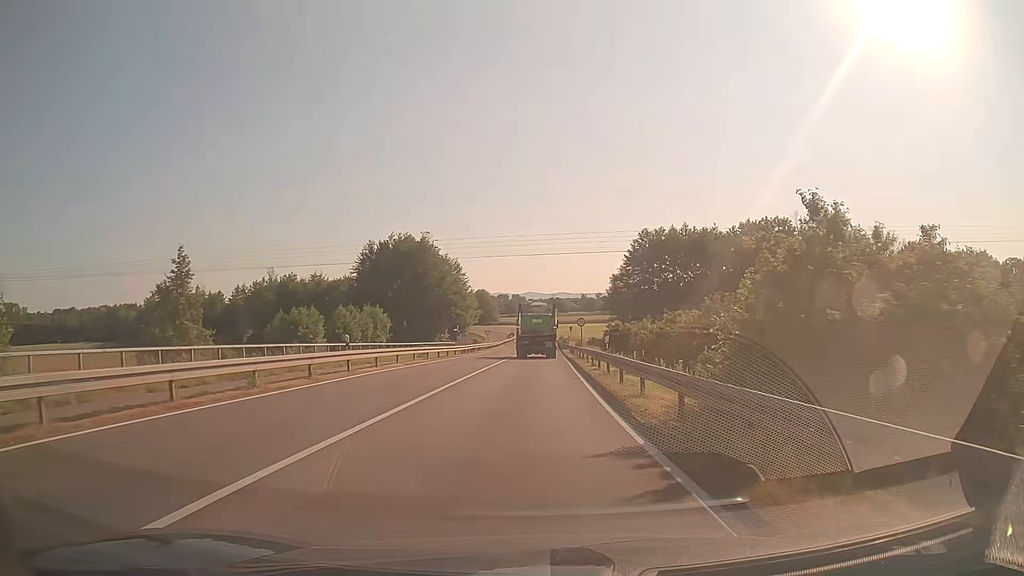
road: secondary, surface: asphalt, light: Day
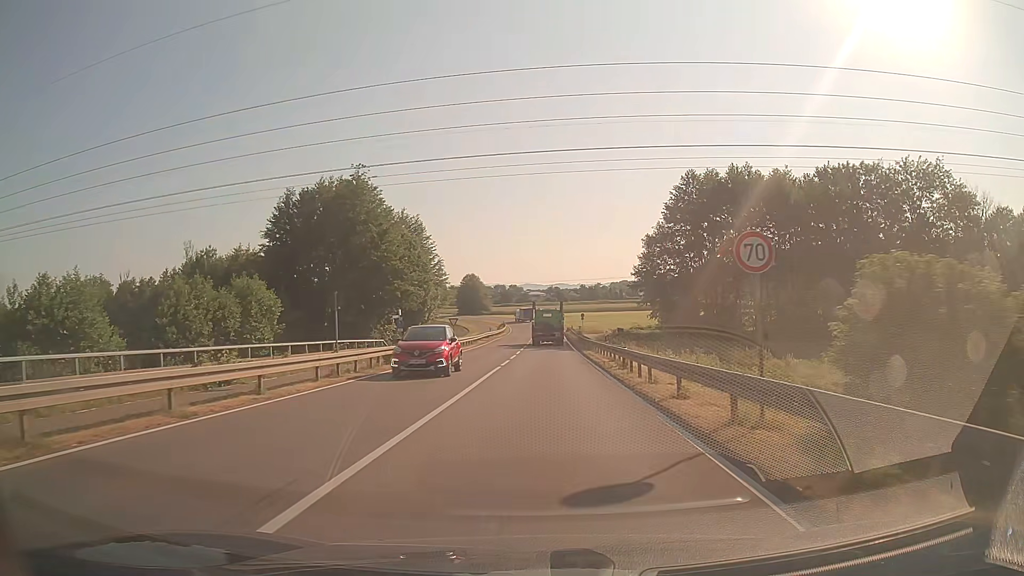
(+0.1, +37.6) m; 0°
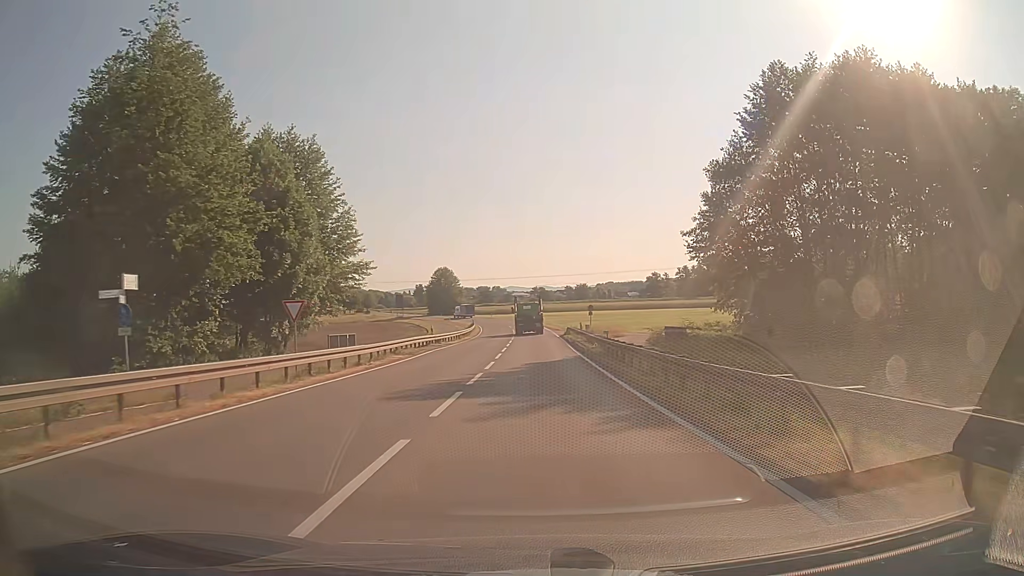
(+0.4, +35.6) m; +1°
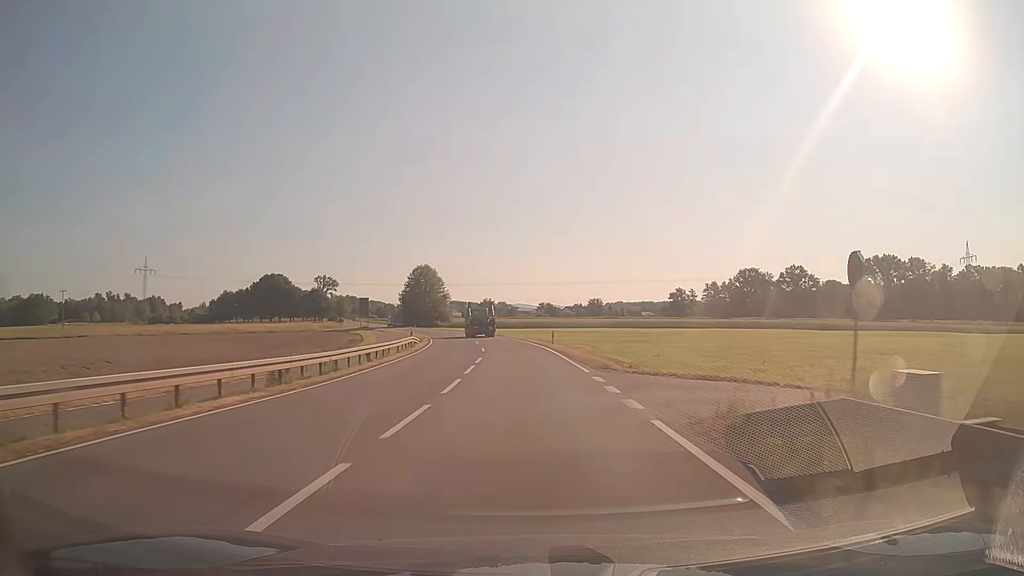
(+0.2, +49.7) m; -1°
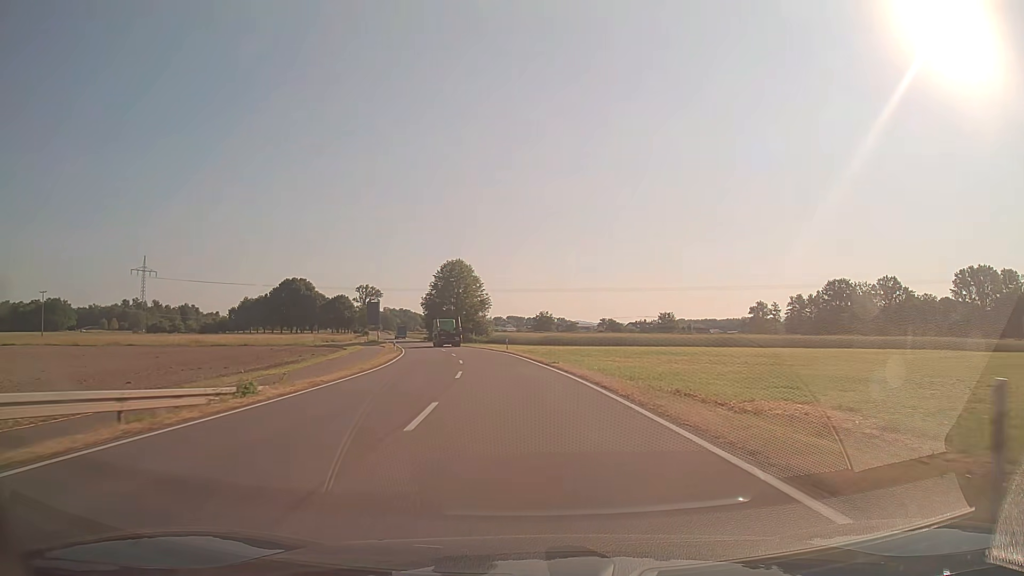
(-1.5, +41.5) m; -5°
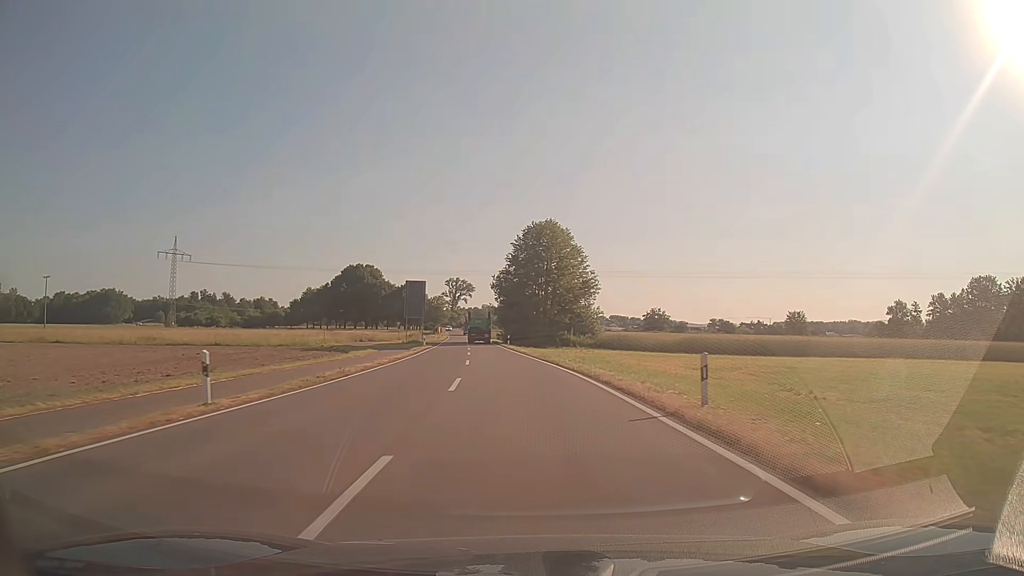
(-3.4, +42.4) m; -9°
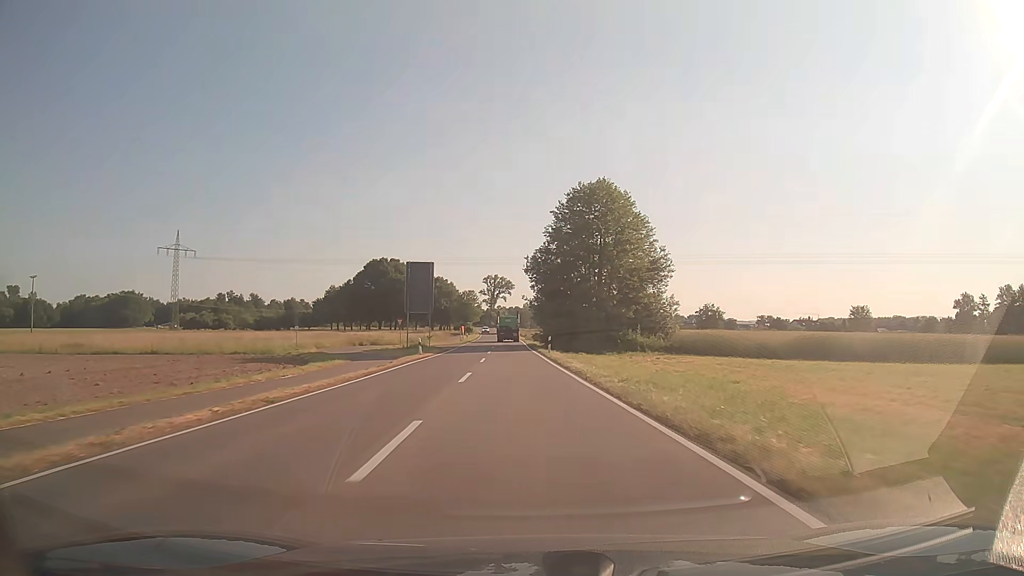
(-0.6, +21.6) m; -3°
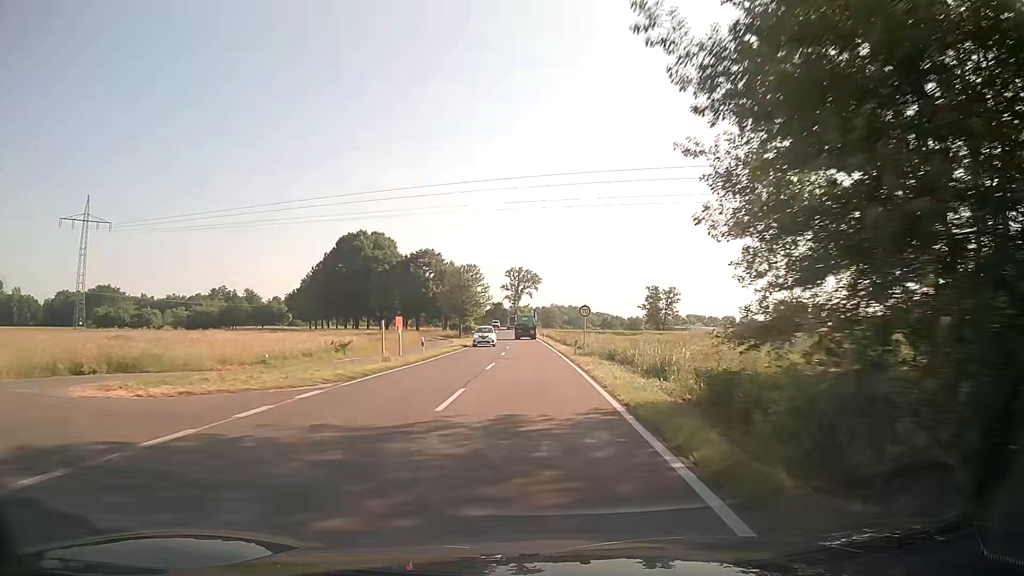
(-1.9, +55.0) m; -3°
(0, +10) (0, +20) (0, +30) (0, +40) (0, +50) (0, +60) (0, +70) (0, +80) (-1, +90) (-1, +100) m
